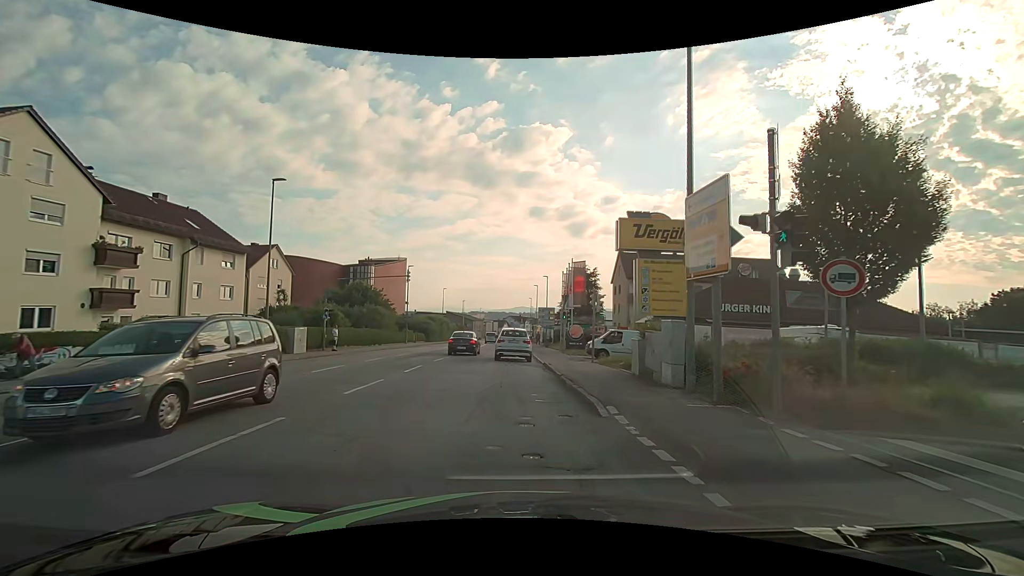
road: tertiary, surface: asphalt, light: Day
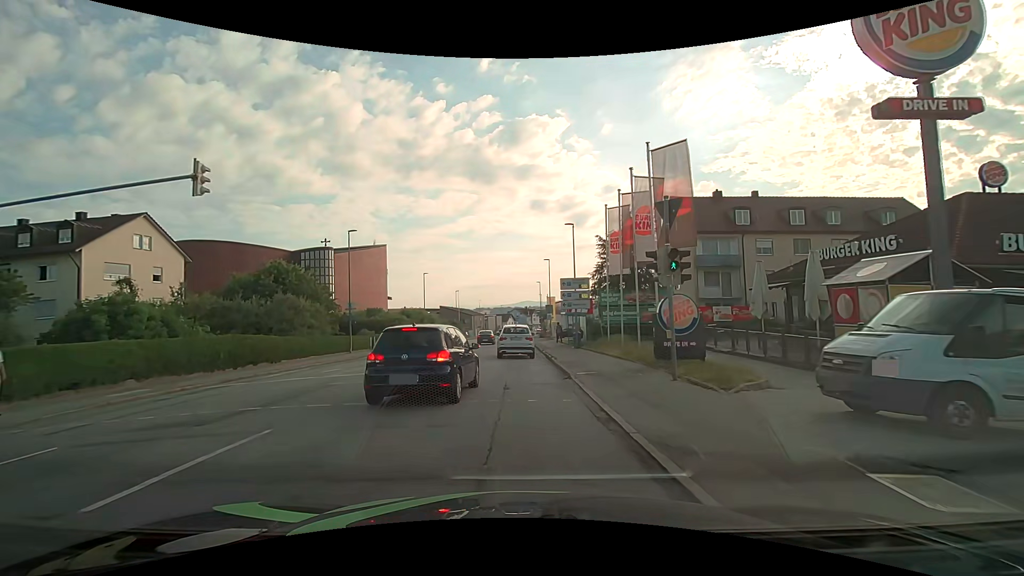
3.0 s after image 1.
(-0.1, +24.6) m; 0°
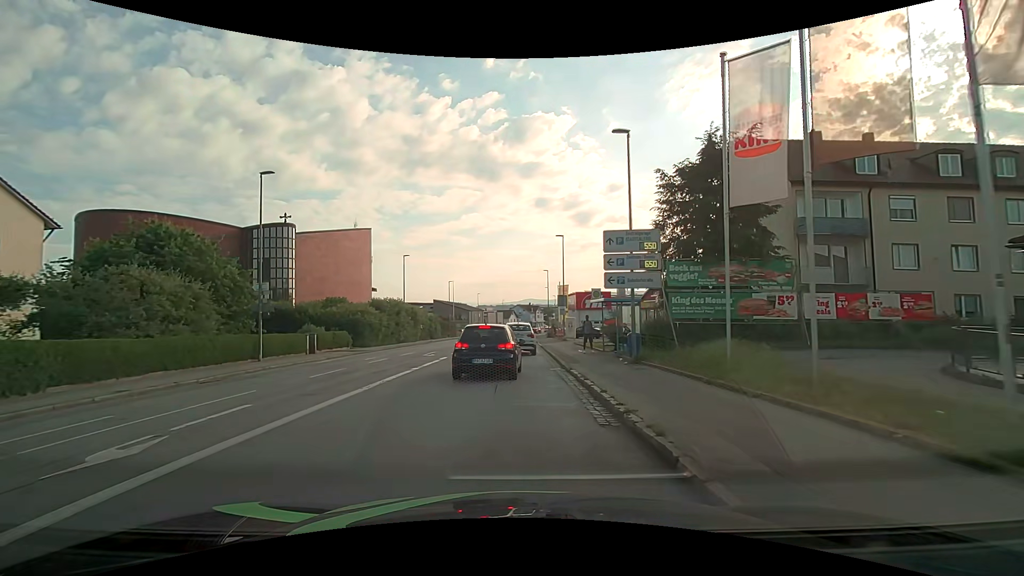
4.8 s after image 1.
(-0.2, +15.2) m; -1°
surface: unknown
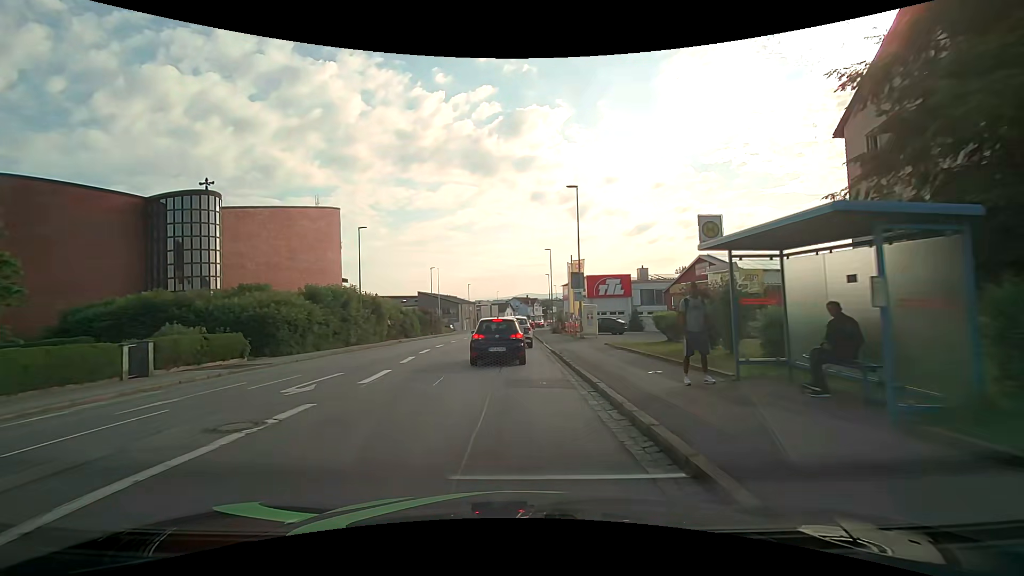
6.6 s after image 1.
(+0.1, +15.3) m; +1°
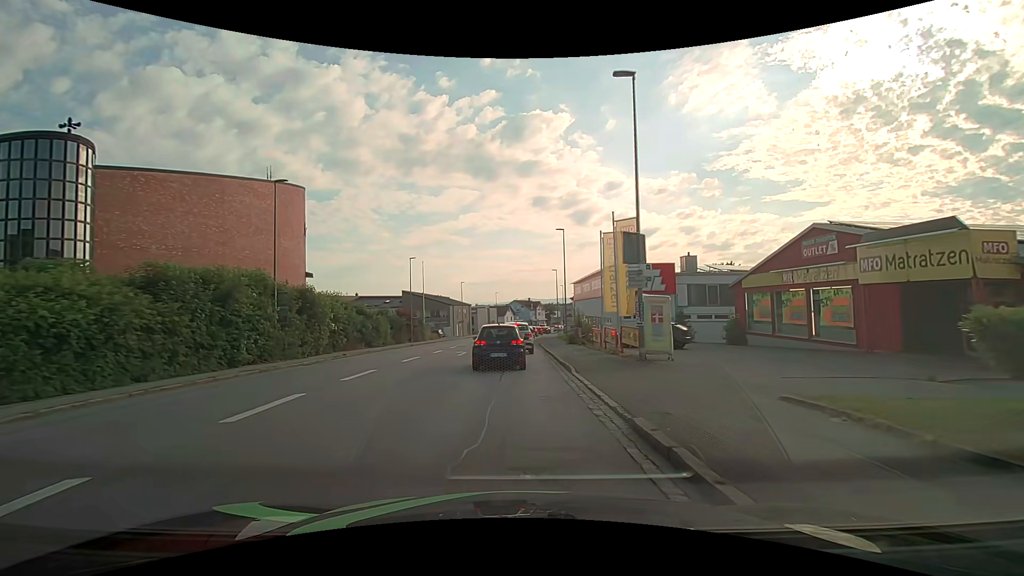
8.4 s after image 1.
(-0.2, +15.8) m; -1°
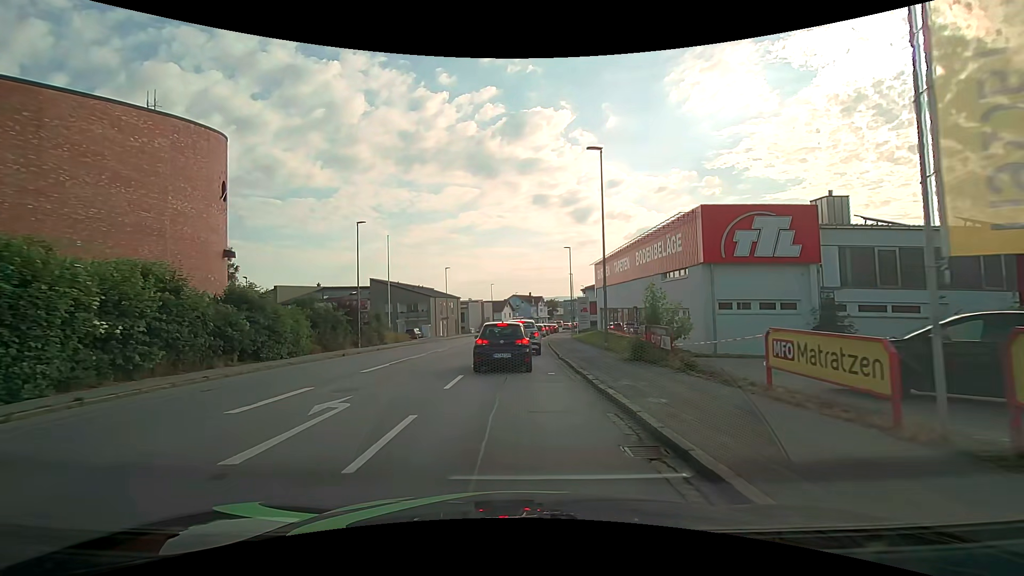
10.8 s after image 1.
(0.0, +20.0) m; 0°
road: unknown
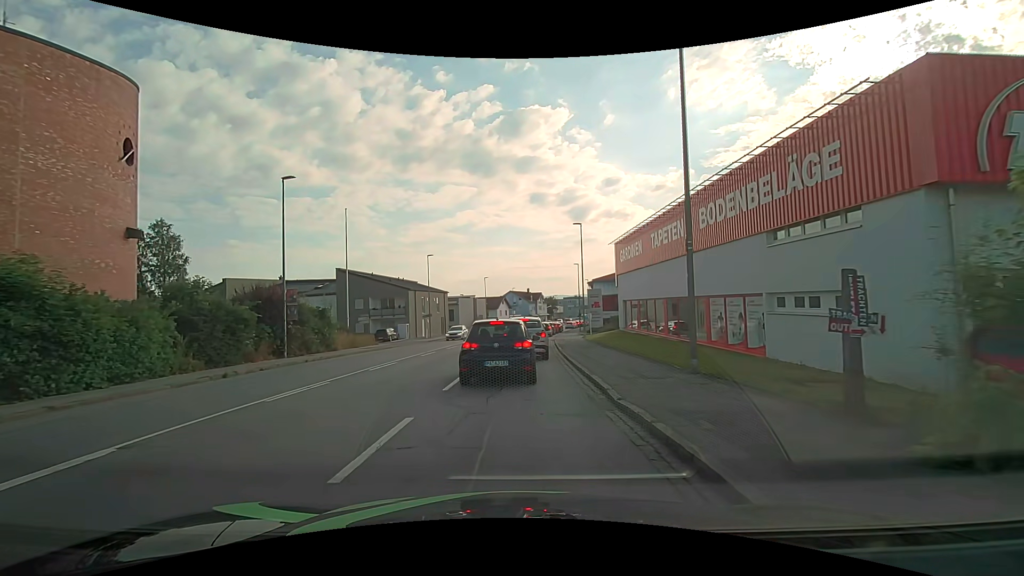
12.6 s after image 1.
(0.0, +12.3) m; 0°
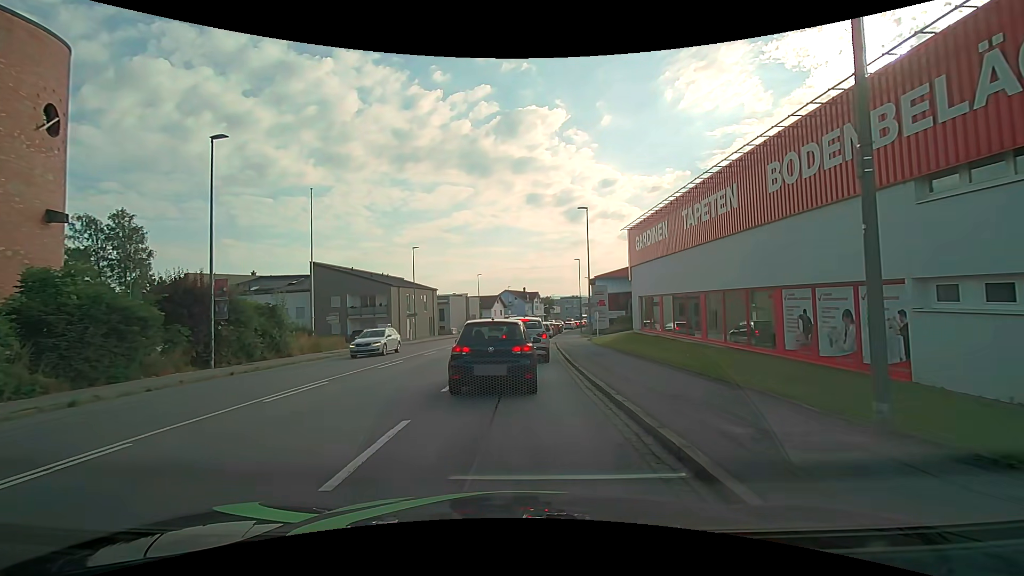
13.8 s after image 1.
(0.0, +6.2) m; 0°
